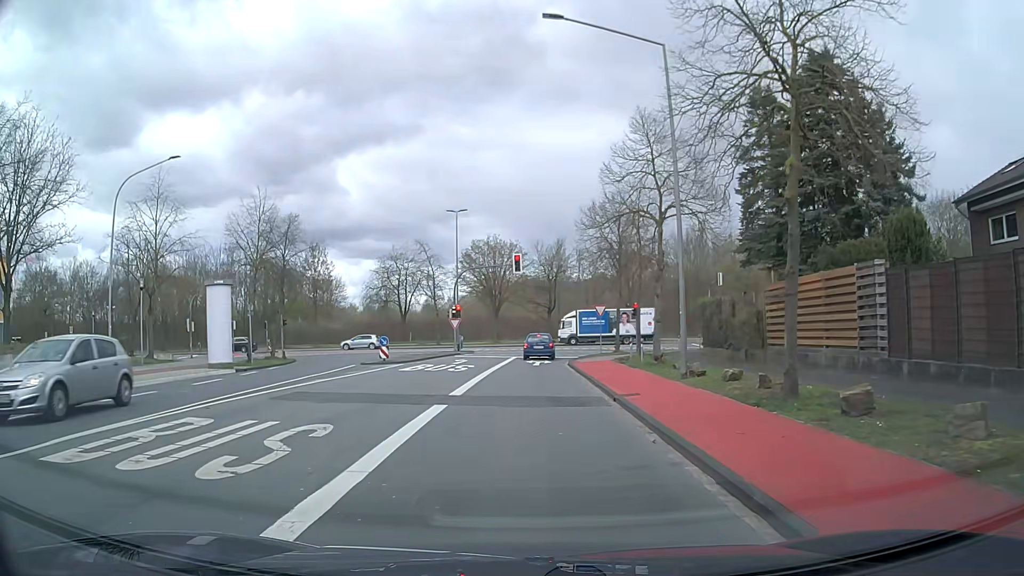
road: tertiary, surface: asphalt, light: Day
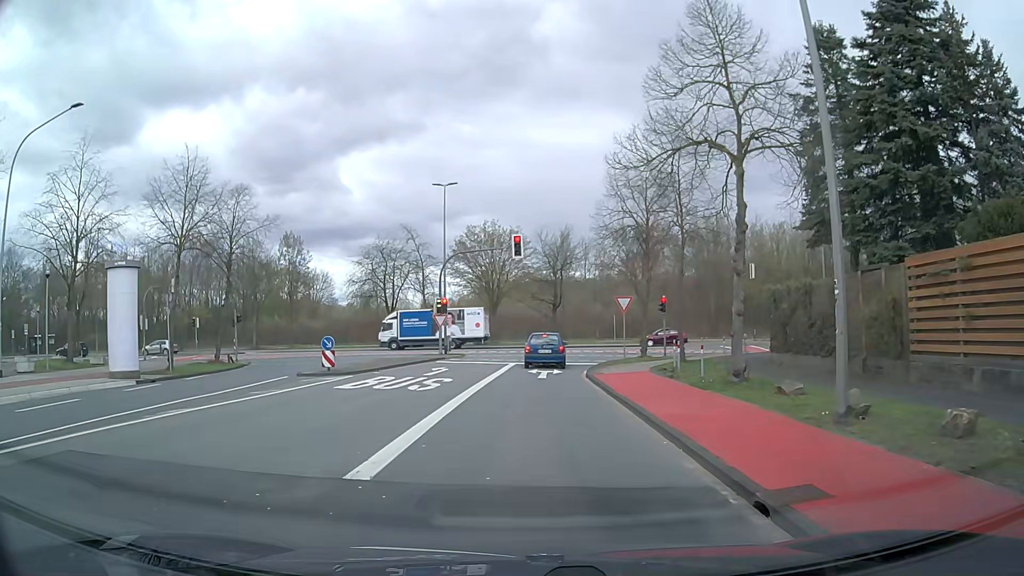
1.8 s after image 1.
(-0.2, +8.6) m; 0°
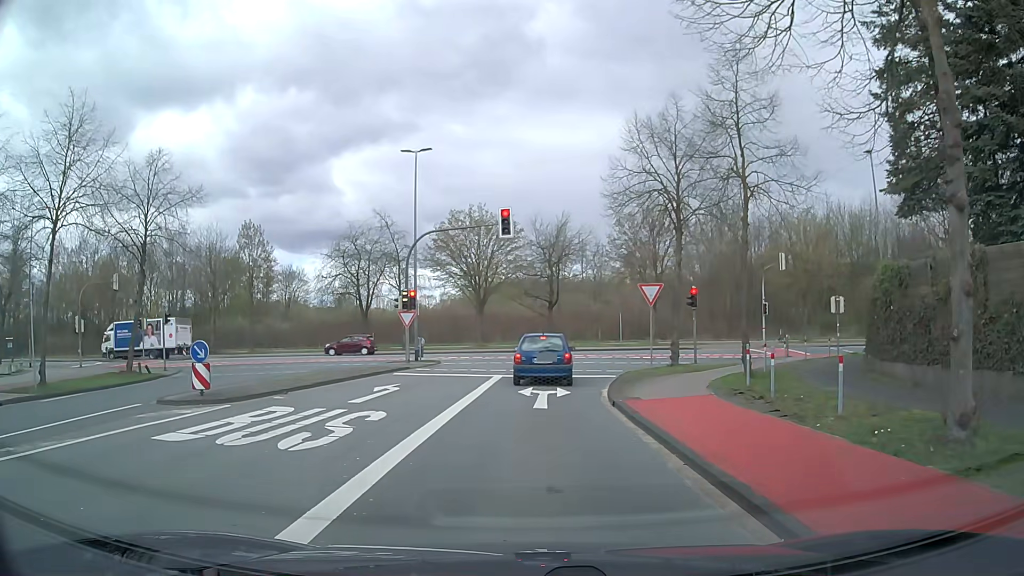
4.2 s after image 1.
(-0.1, +8.1) m; -1°
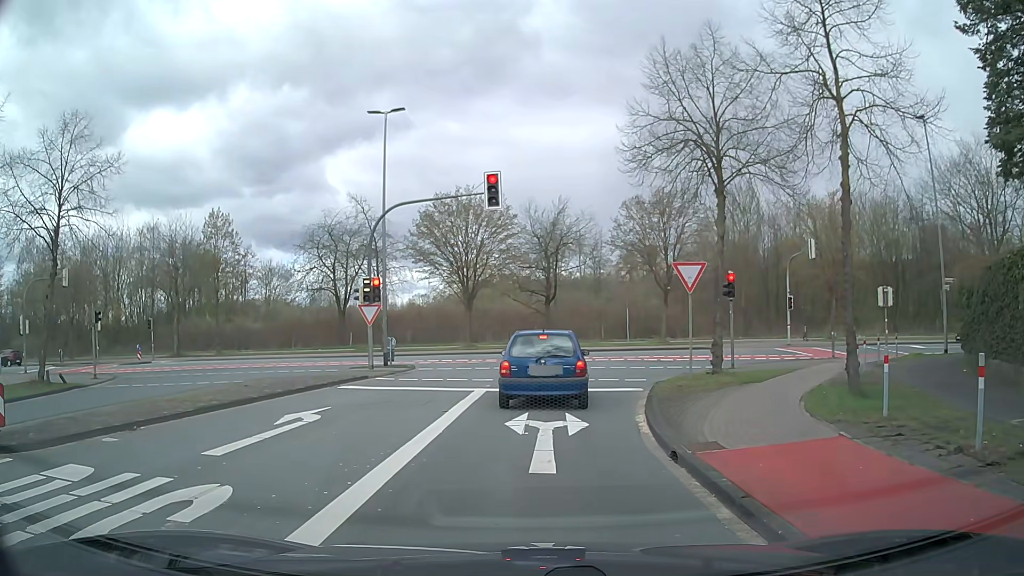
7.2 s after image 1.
(0.0, +5.9) m; +1°
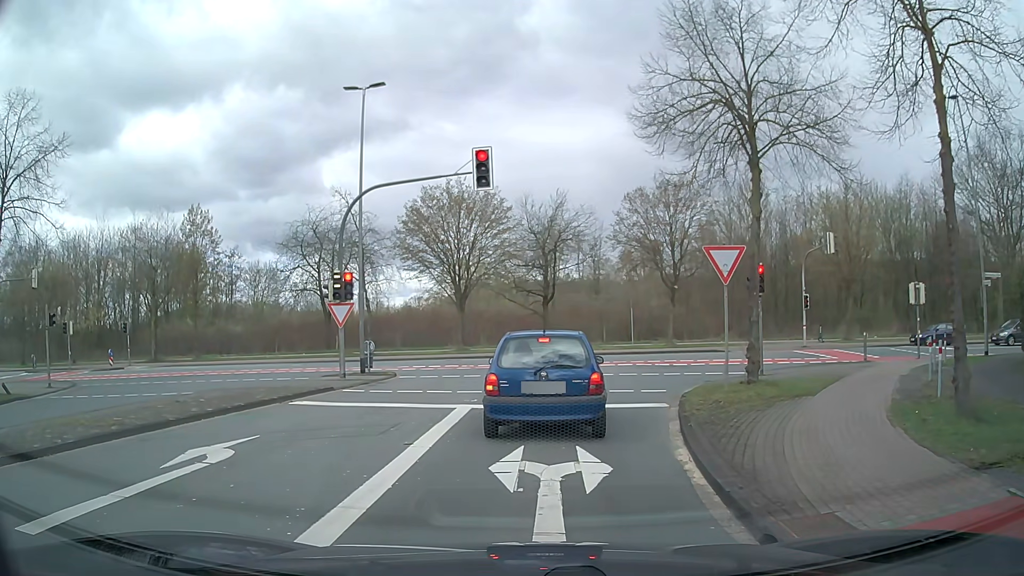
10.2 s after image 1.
(0.0, +3.2) m; 0°
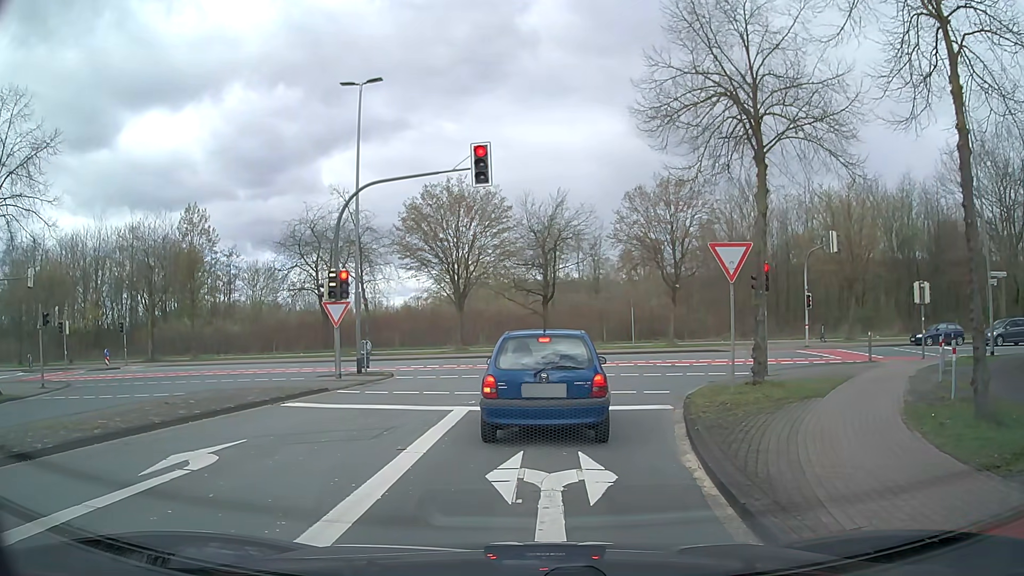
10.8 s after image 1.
(0.0, +0.4) m; 0°
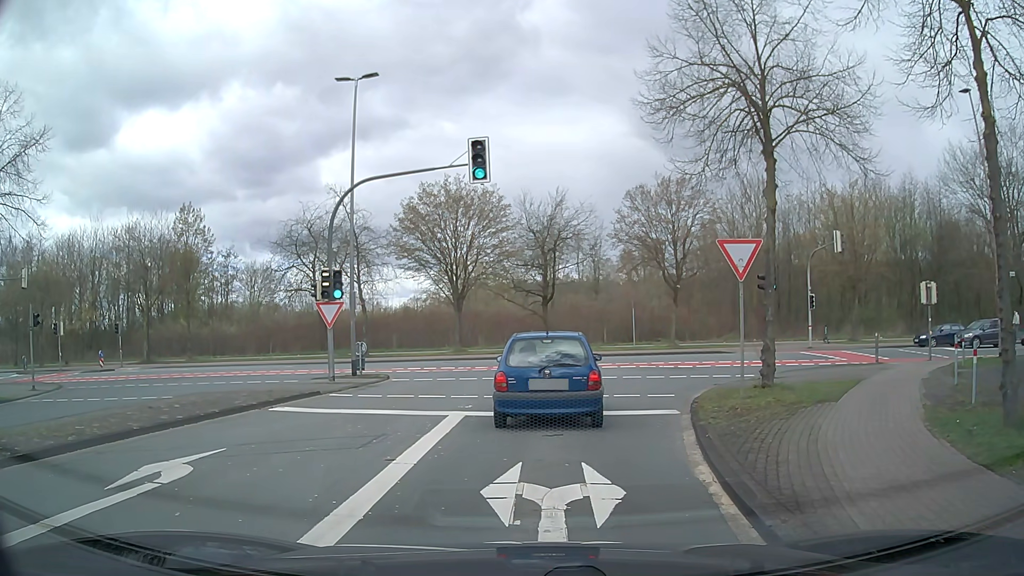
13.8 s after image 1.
(0.0, +0.6) m; 0°
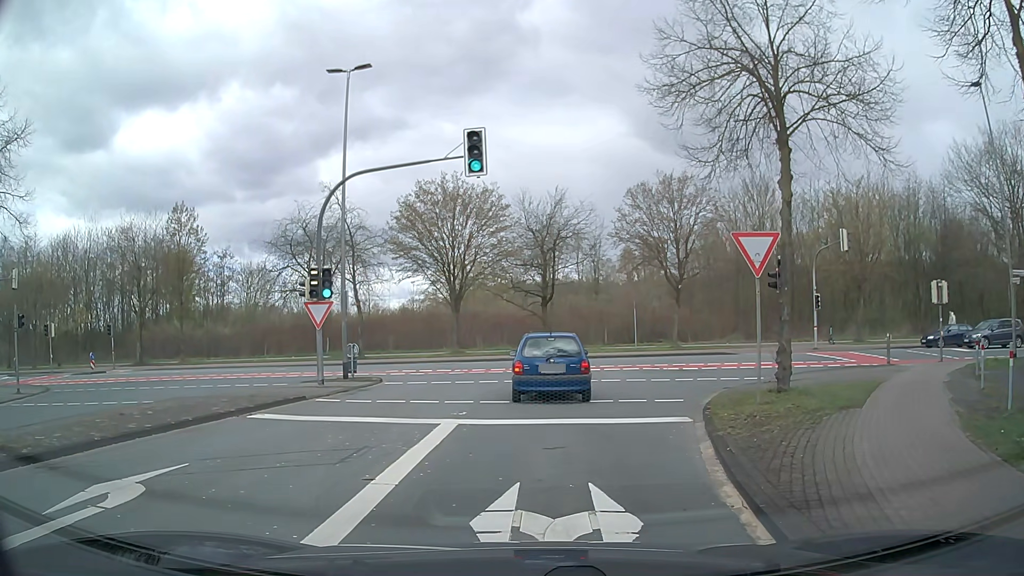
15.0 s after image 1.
(0.0, +1.1) m; +1°
(0, +10) (0, +20) (-4, +29) (-11, +36) (-21, +38) (-31, +39) (-41, +39) (-51, +40) (-61, +40) (-71, +41) m
